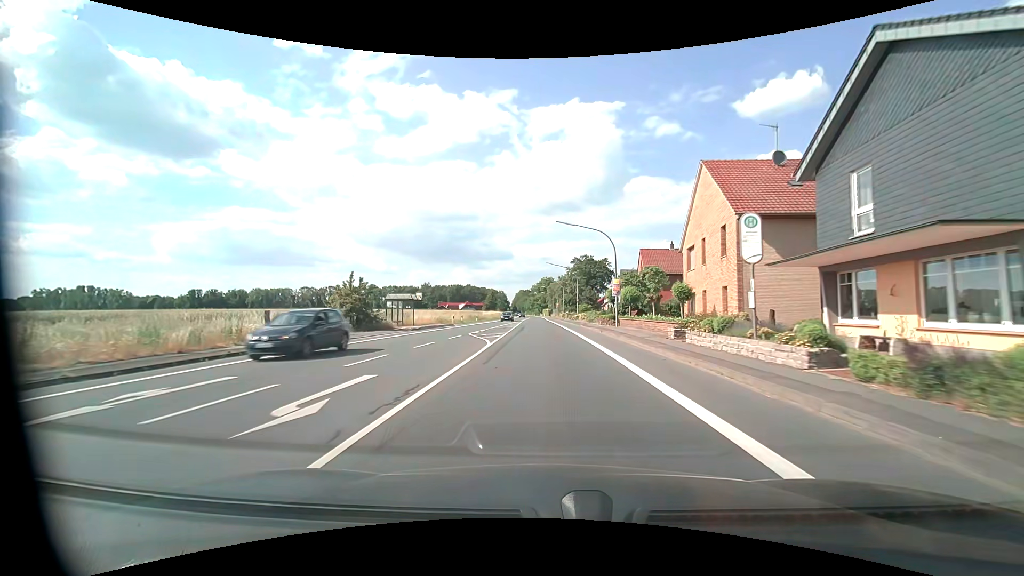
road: primary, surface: asphalt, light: Day
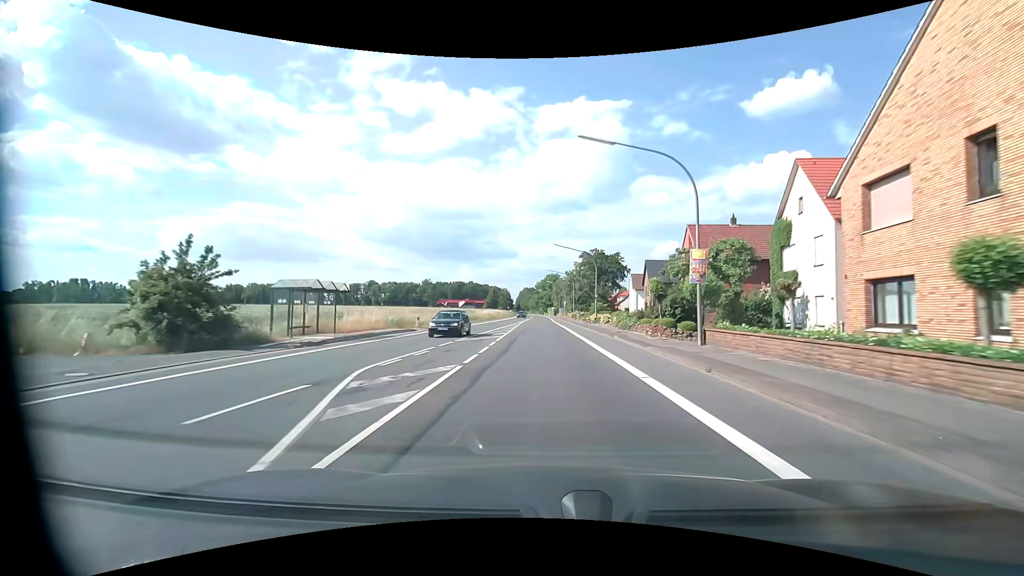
(-0.2, +18.3) m; -1°
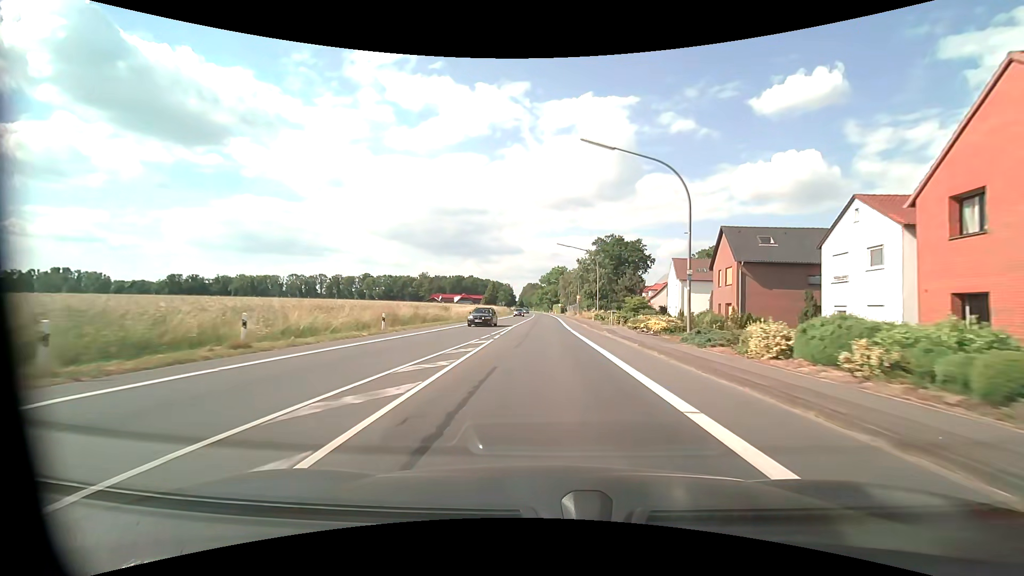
(-0.3, +30.1) m; -1°
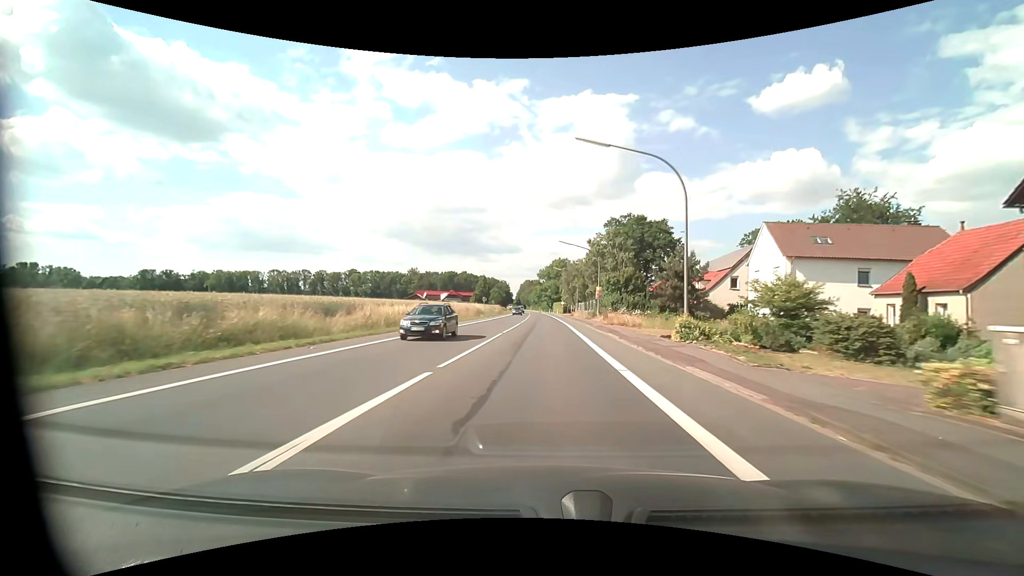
(0.0, +31.8) m; 0°
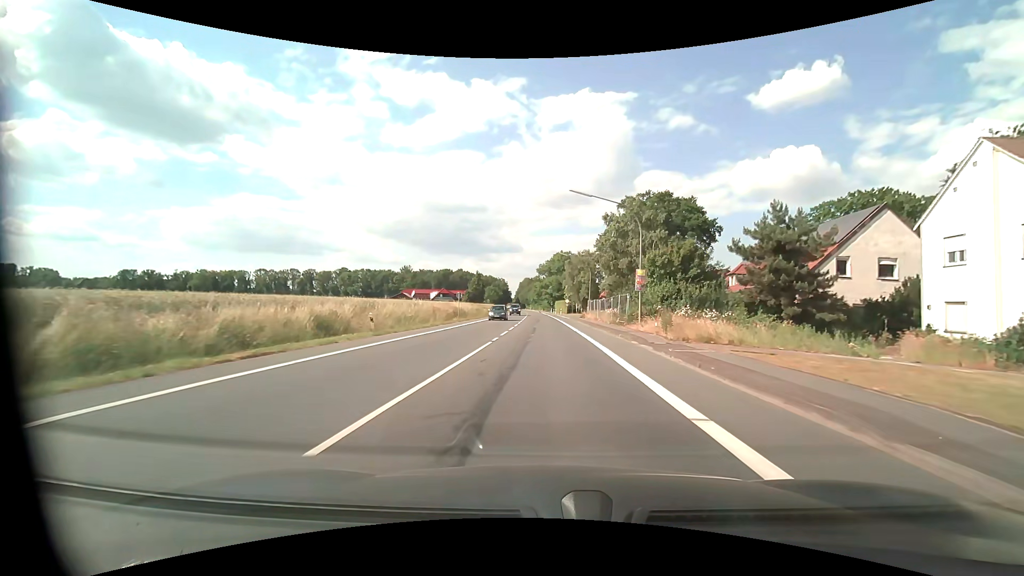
(0.0, +21.8) m; 0°
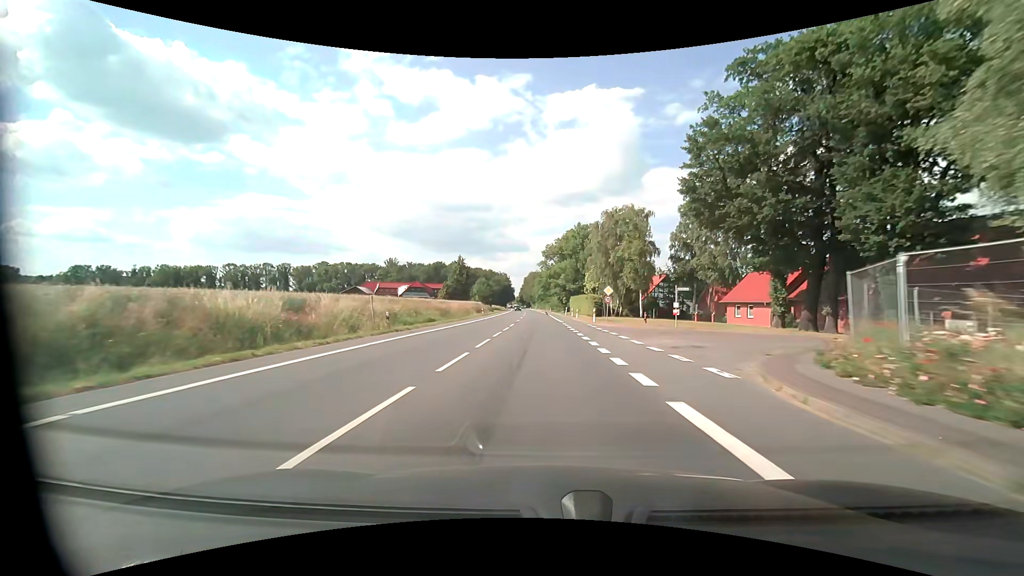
(-0.3, +55.6) m; -1°
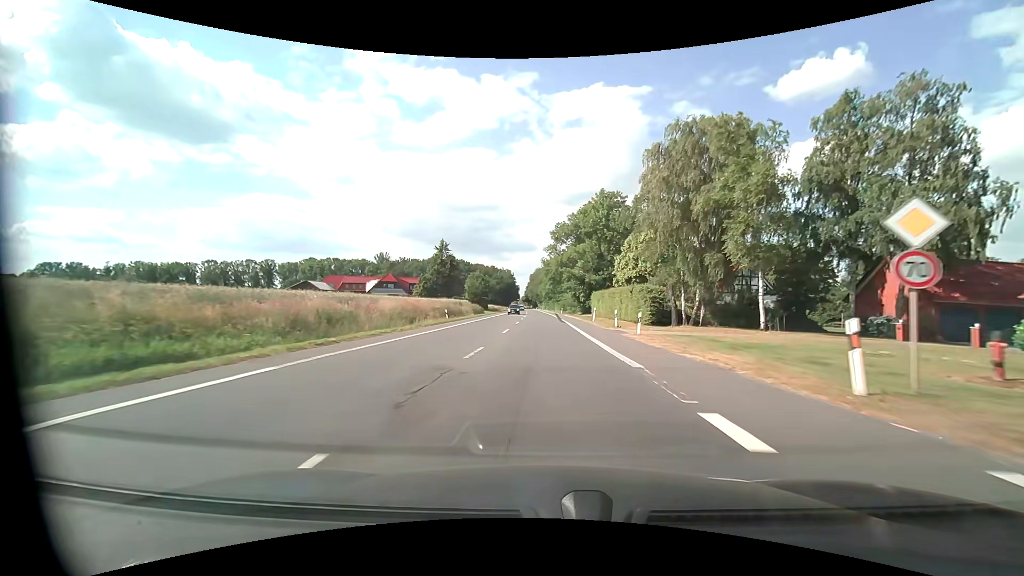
(-0.4, +33.9) m; -1°
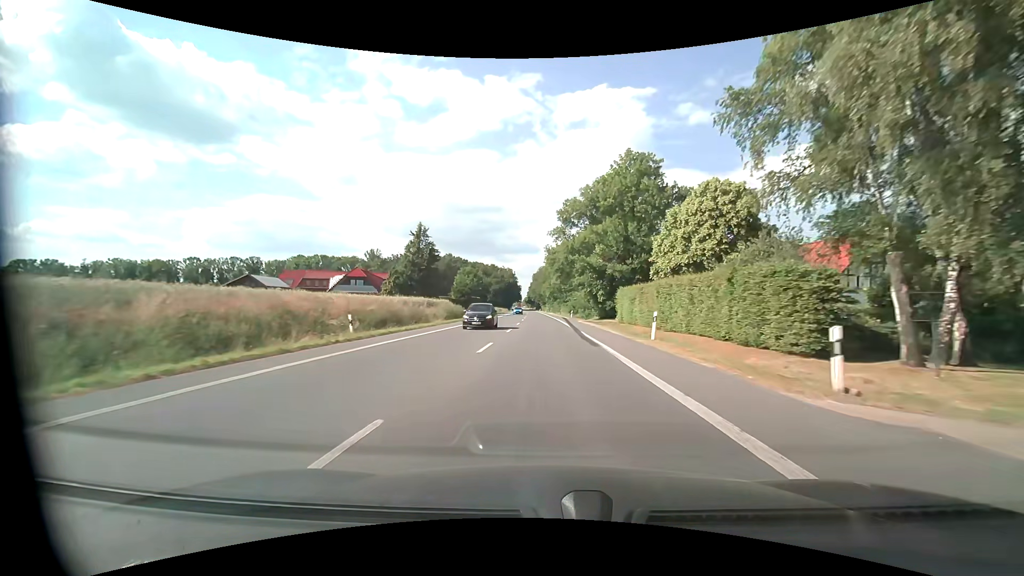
(-0.1, +22.7) m; 0°
(0, +10) (0, +20) (0, +30) (0, +40) (0, +50) (-1, +60) (-1, +70) (-1, +80) (-1, +90) (-1, +100) m
